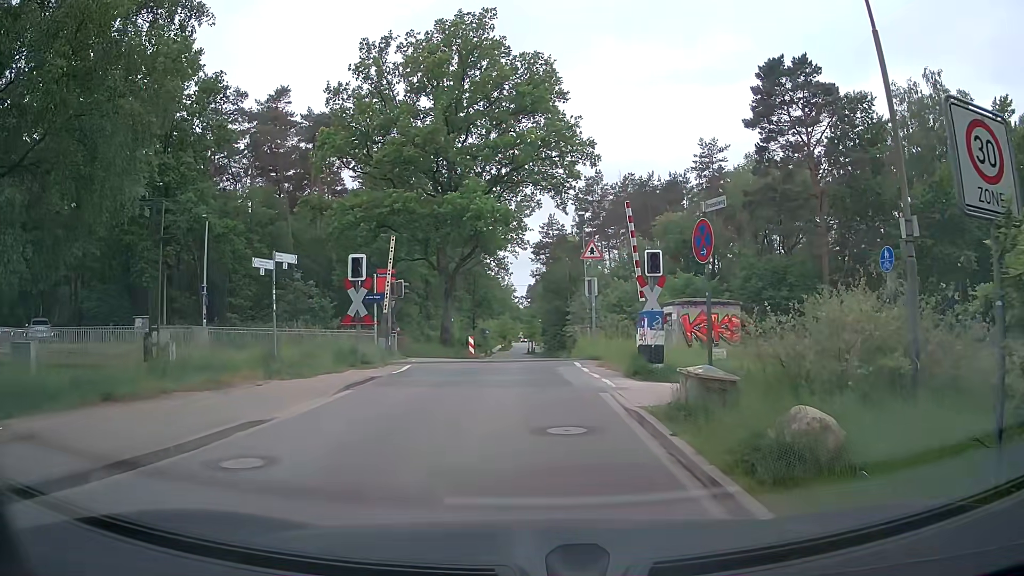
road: unclassified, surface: asphalt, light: Day
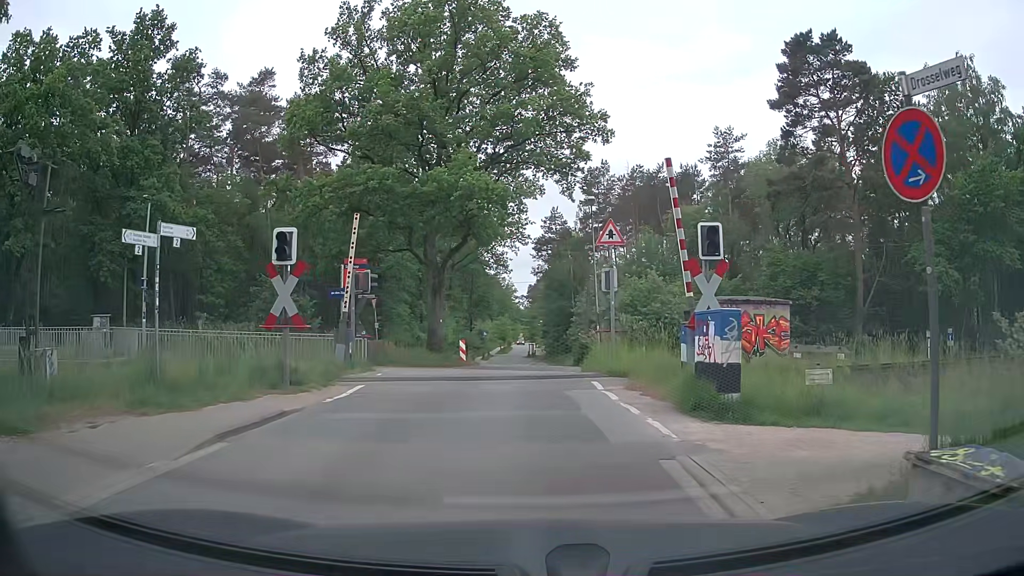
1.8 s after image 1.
(0.0, +5.5) m; 0°
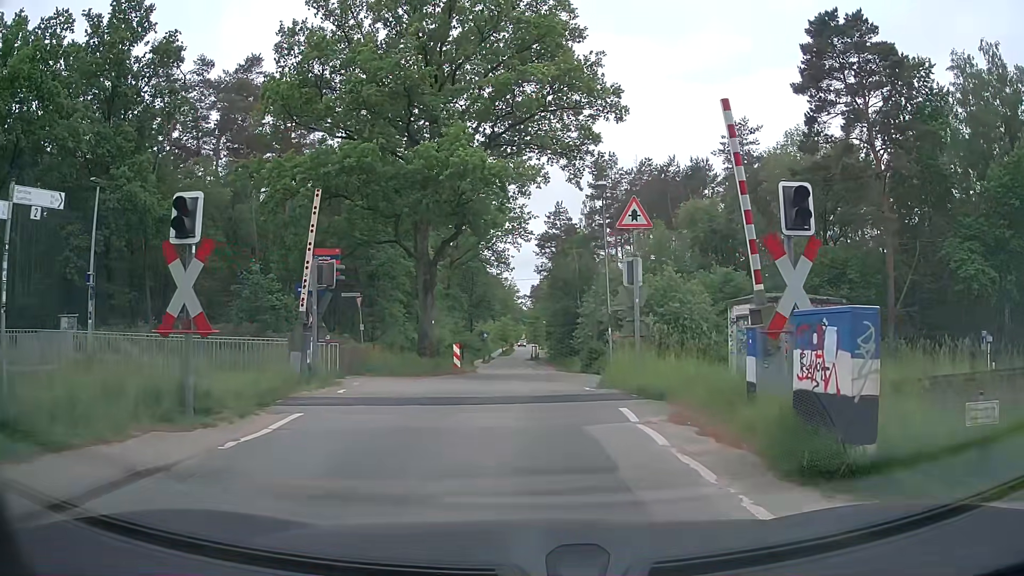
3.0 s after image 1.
(+0.1, +3.8) m; +1°
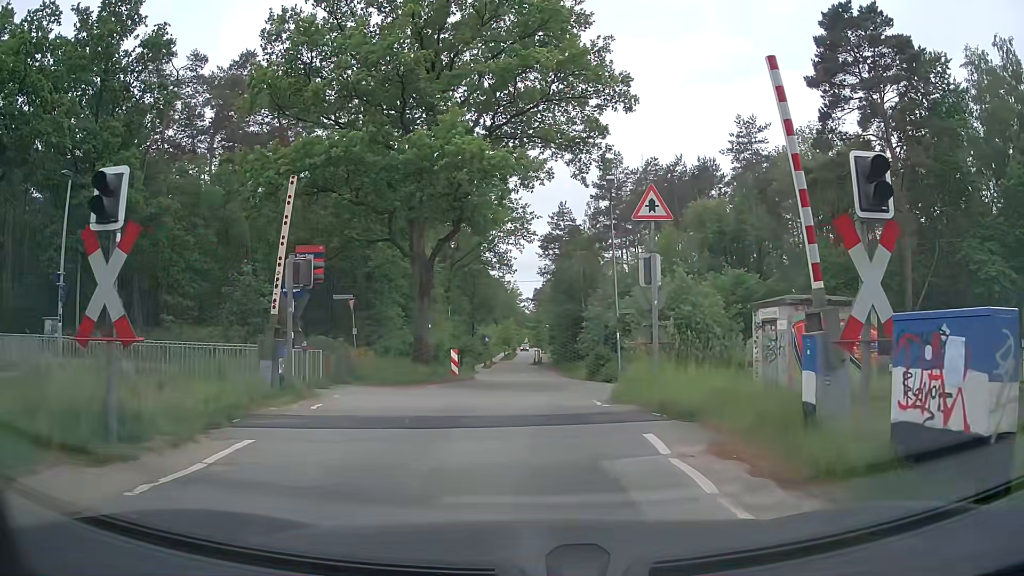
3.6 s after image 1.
(0.0, +1.9) m; +1°
